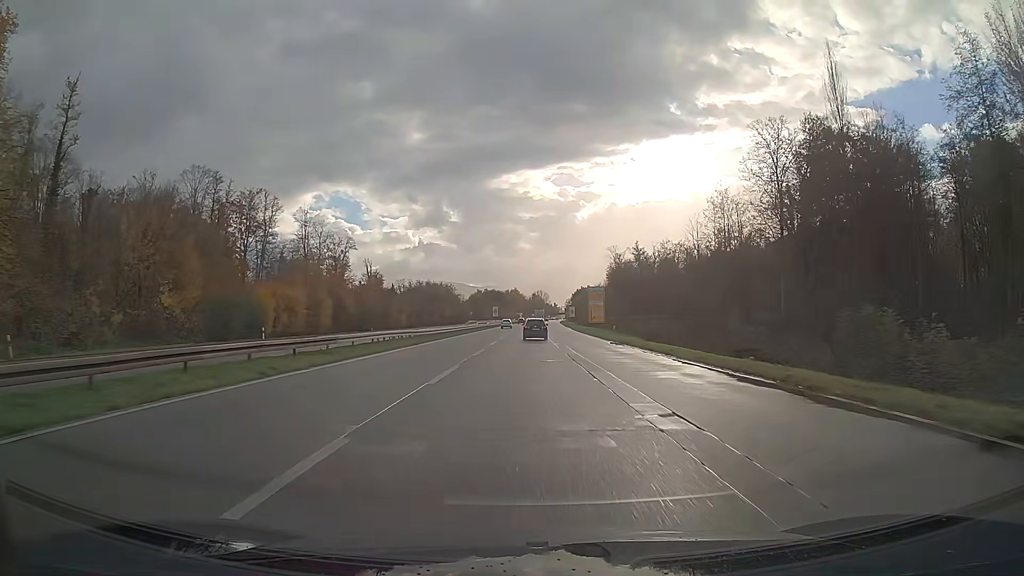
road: trunk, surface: asphalt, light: Day
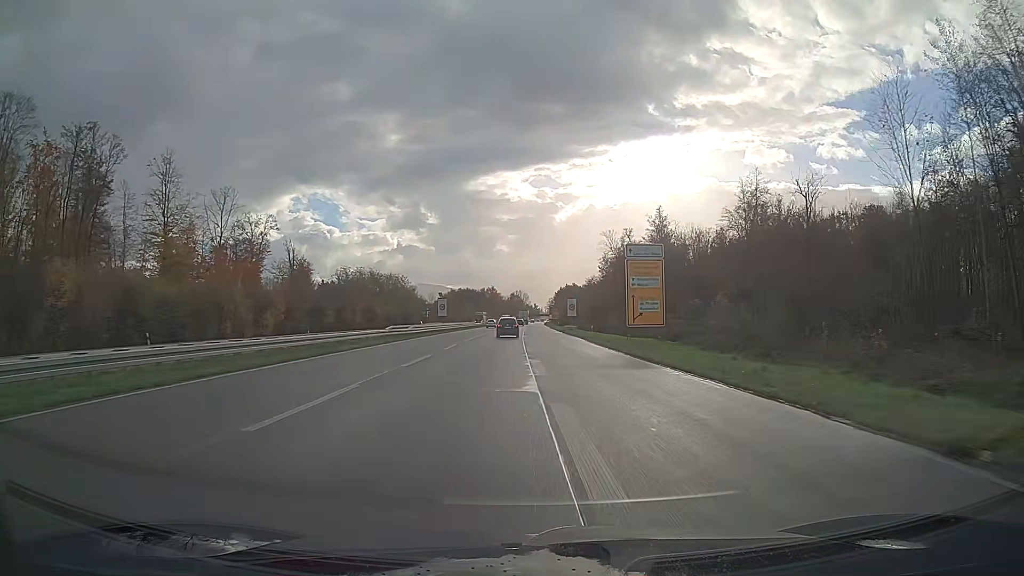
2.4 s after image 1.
(+0.8, +54.5) m; +1°
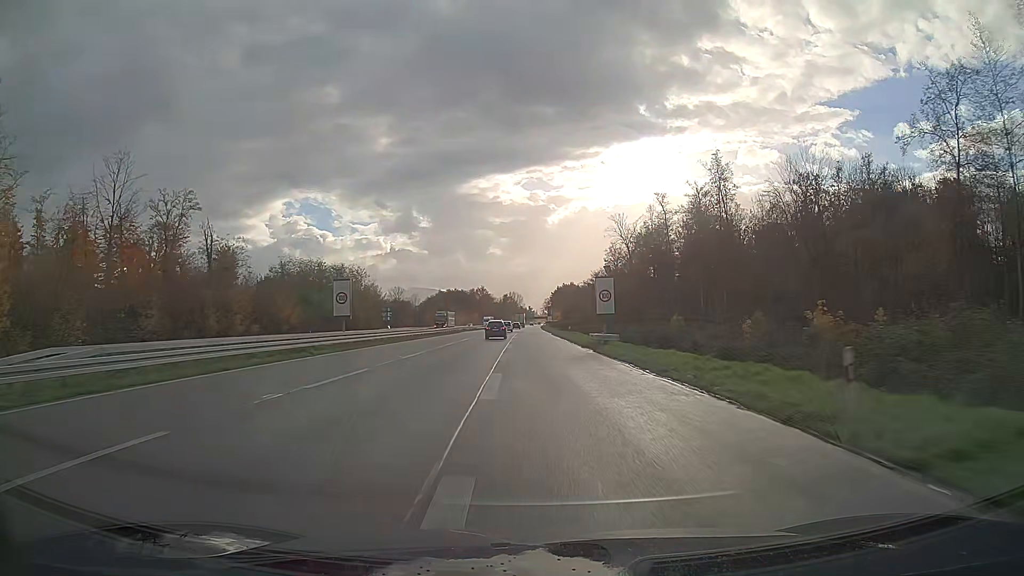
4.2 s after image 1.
(+0.2, +40.6) m; +1°
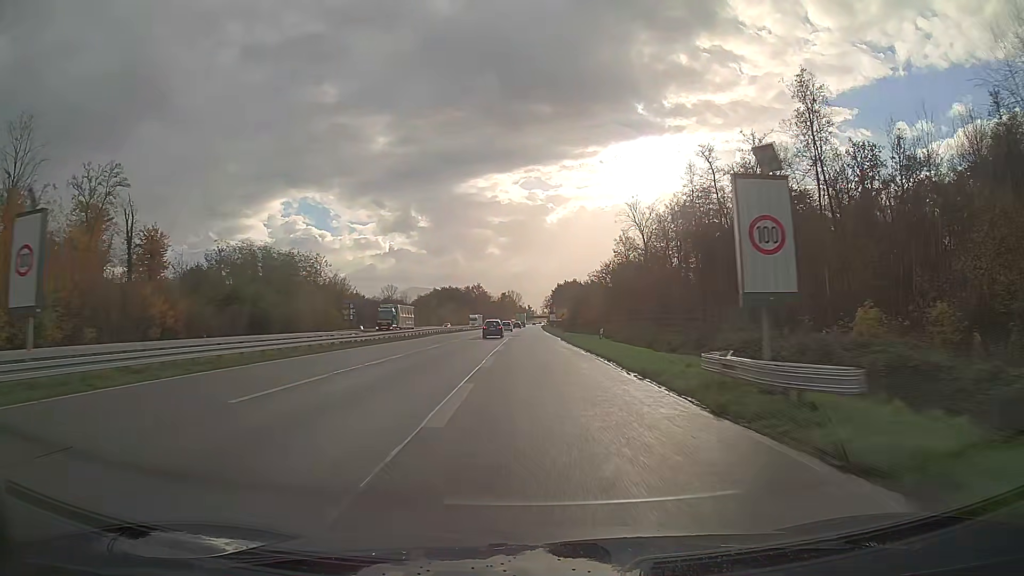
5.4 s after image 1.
(0.0, +26.9) m; 0°
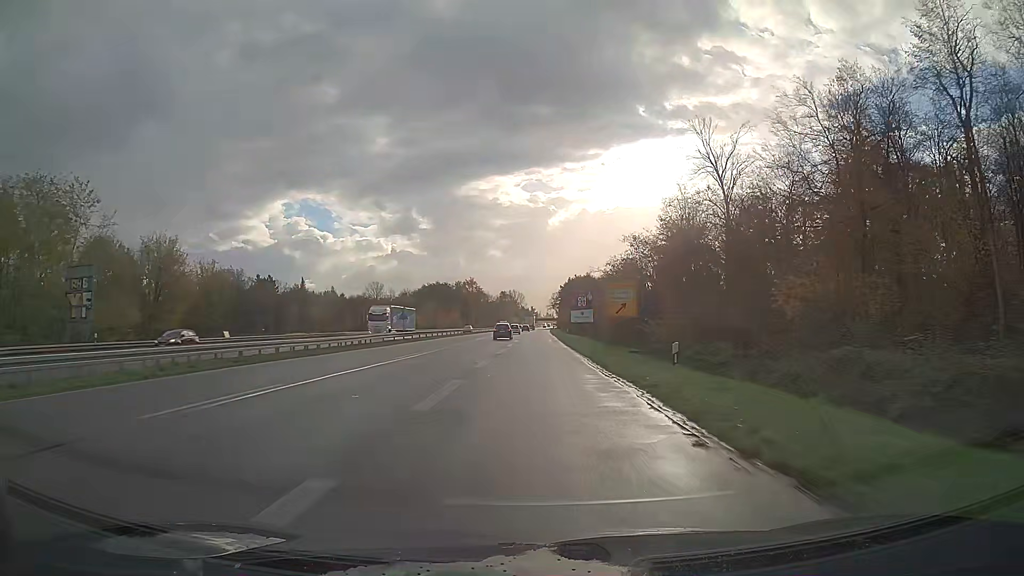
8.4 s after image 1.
(-0.1, +67.2) m; 0°
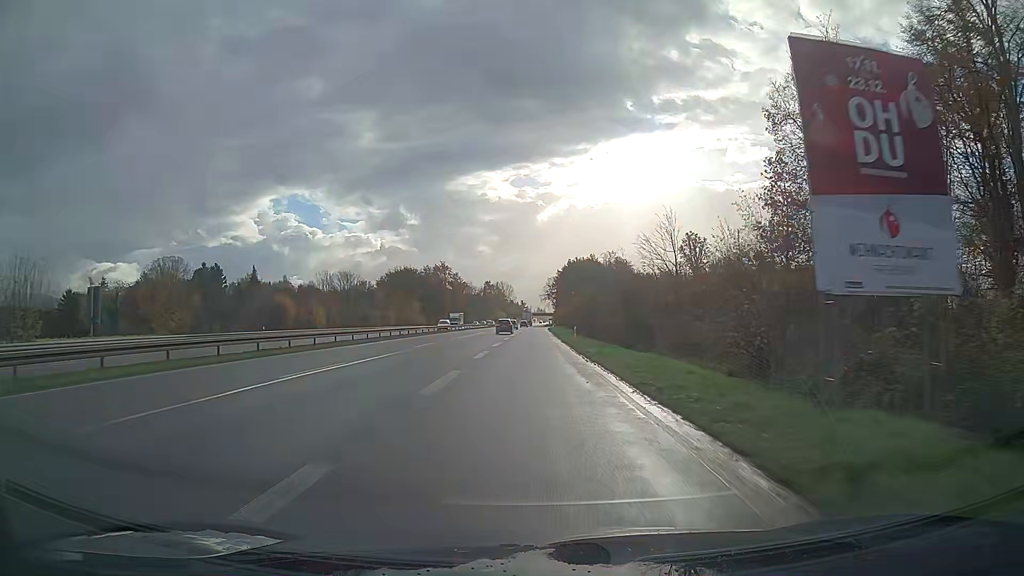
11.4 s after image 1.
(+0.5, +66.4) m; +1°
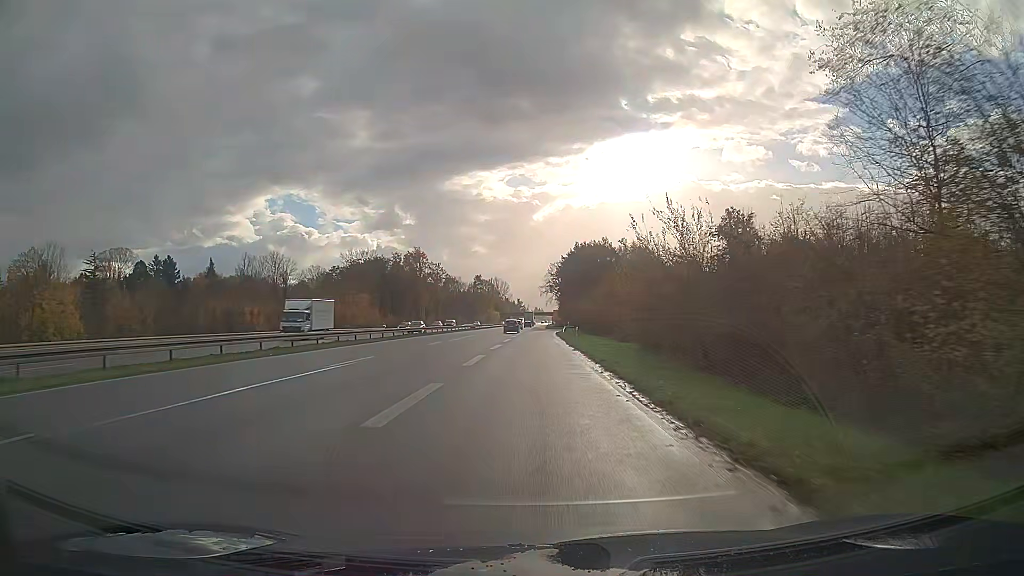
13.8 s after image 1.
(+0.1, +51.2) m; 0°
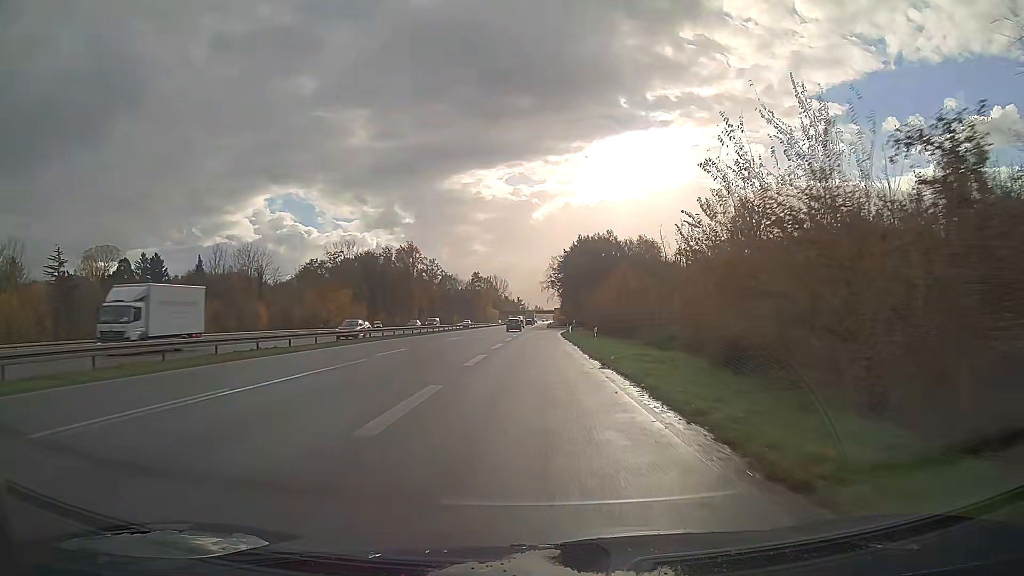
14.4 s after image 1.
(0.0, +12.5) m; 0°
